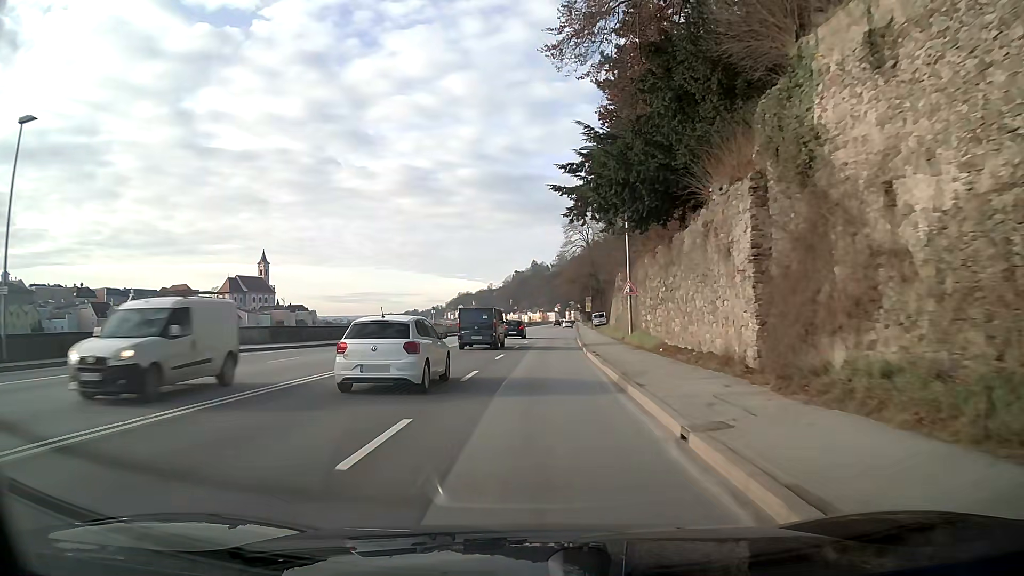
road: primary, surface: asphalt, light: Day
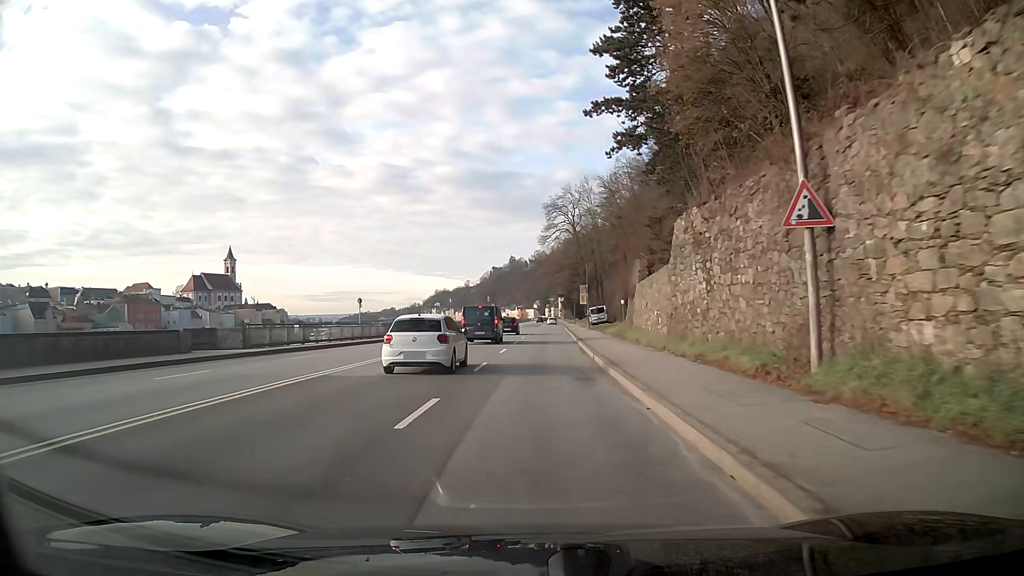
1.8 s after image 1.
(+0.4, +24.8) m; +2°
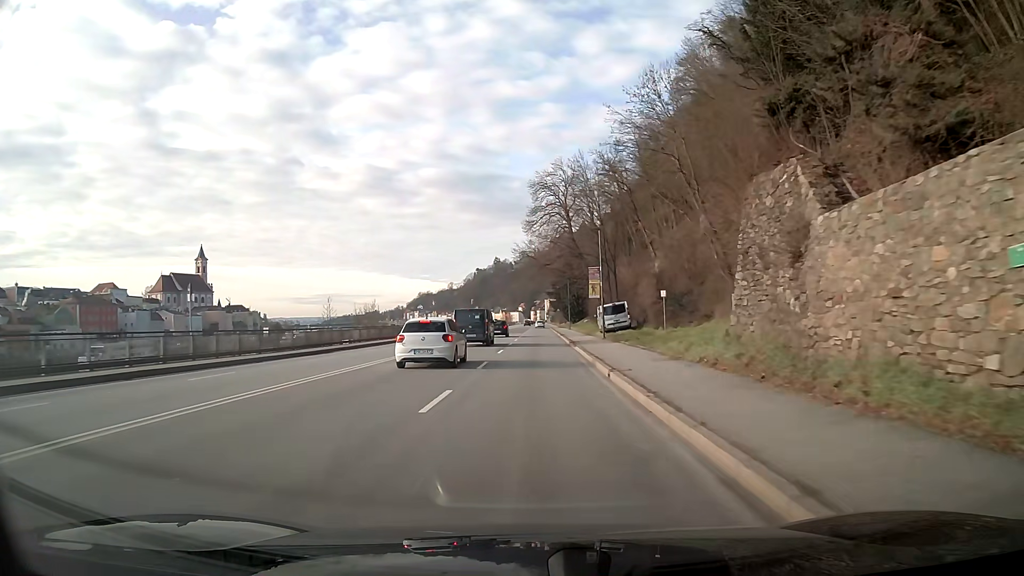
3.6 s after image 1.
(+0.3, +25.3) m; +1°
